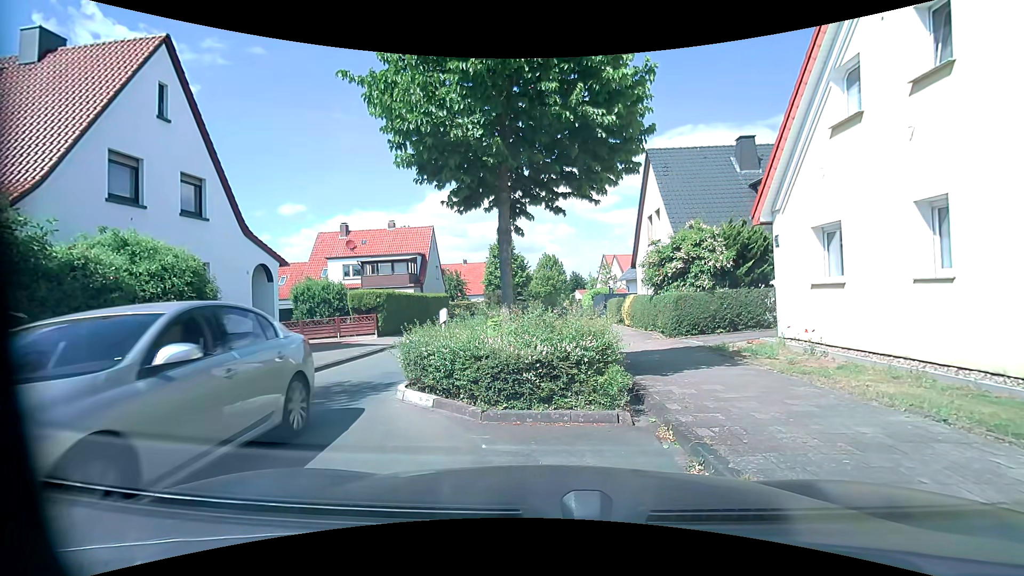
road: unclassified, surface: asphalt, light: Day
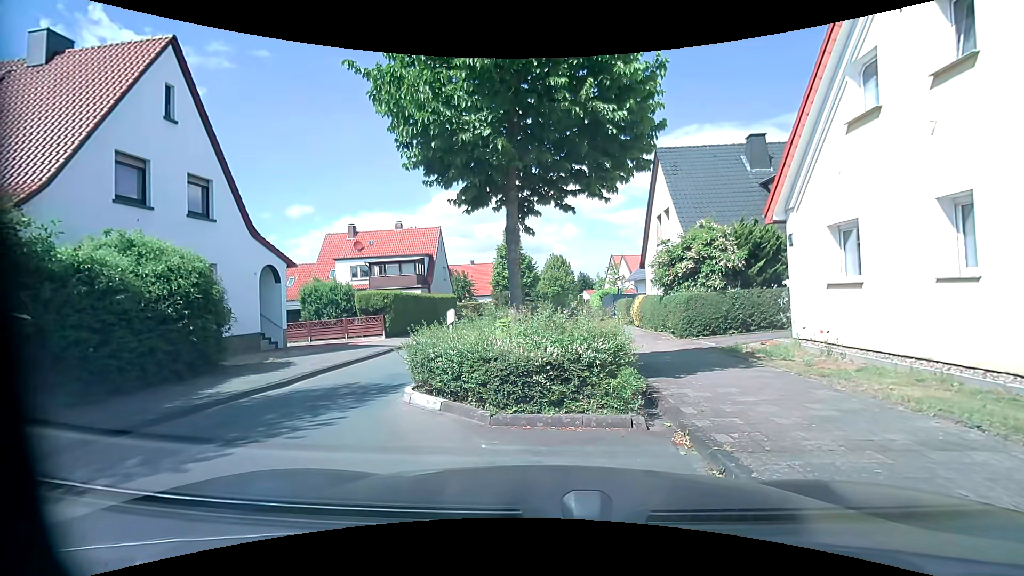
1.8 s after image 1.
(0.0, +0.2) m; 0°
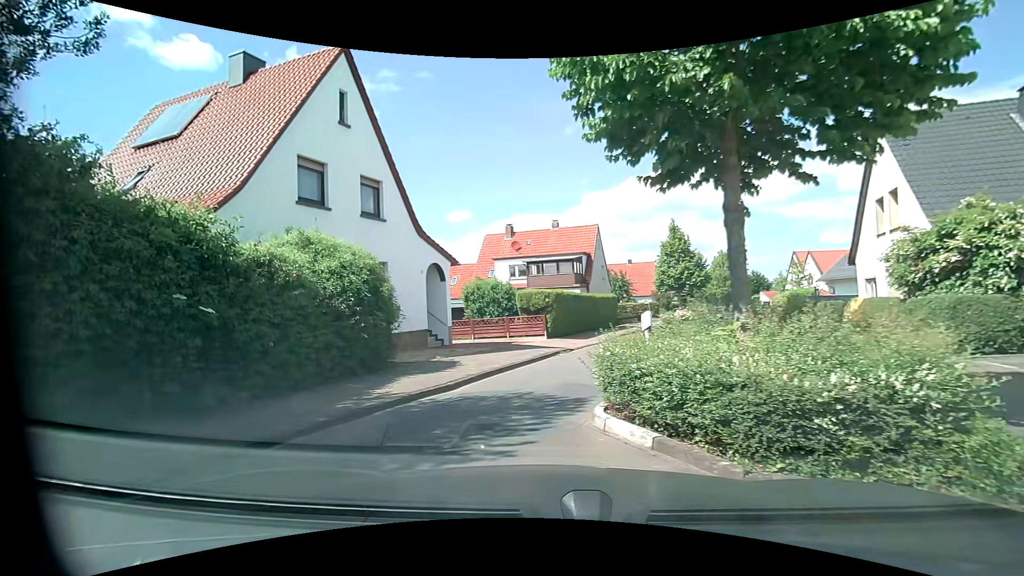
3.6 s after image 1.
(-0.1, +1.7) m; -17°
